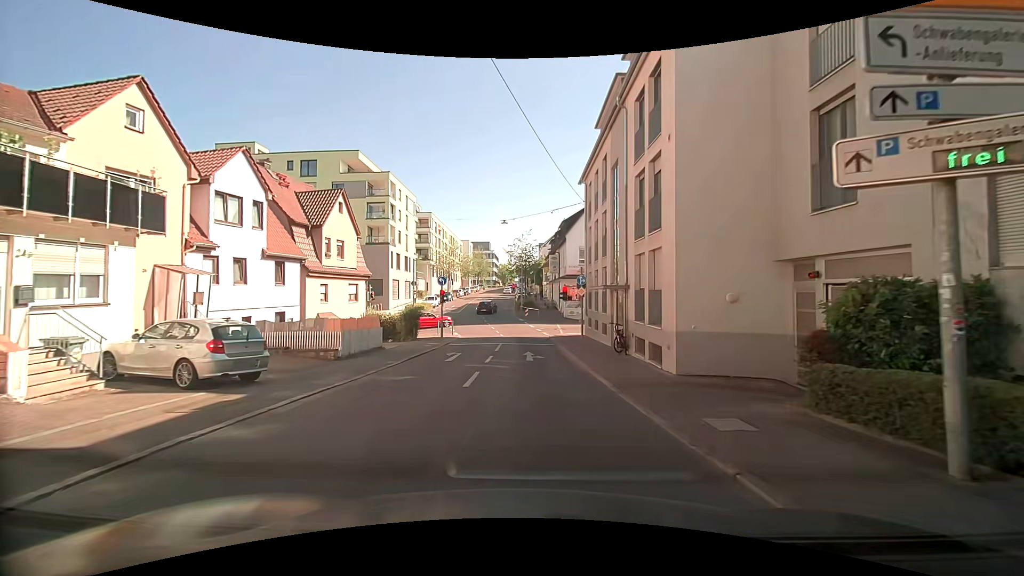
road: tertiary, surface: asphalt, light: Day
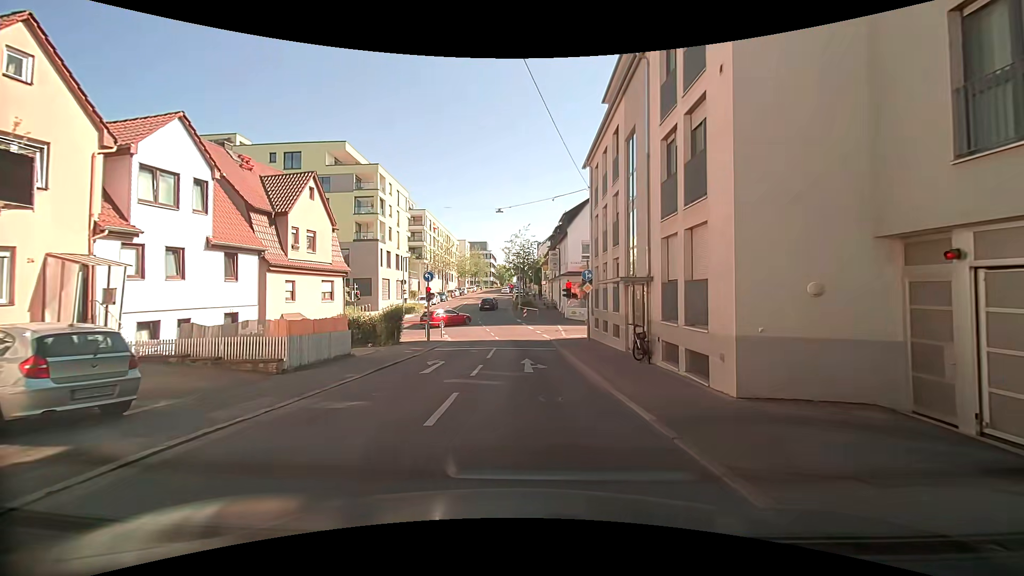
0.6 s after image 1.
(0.0, +3.7) m; 0°
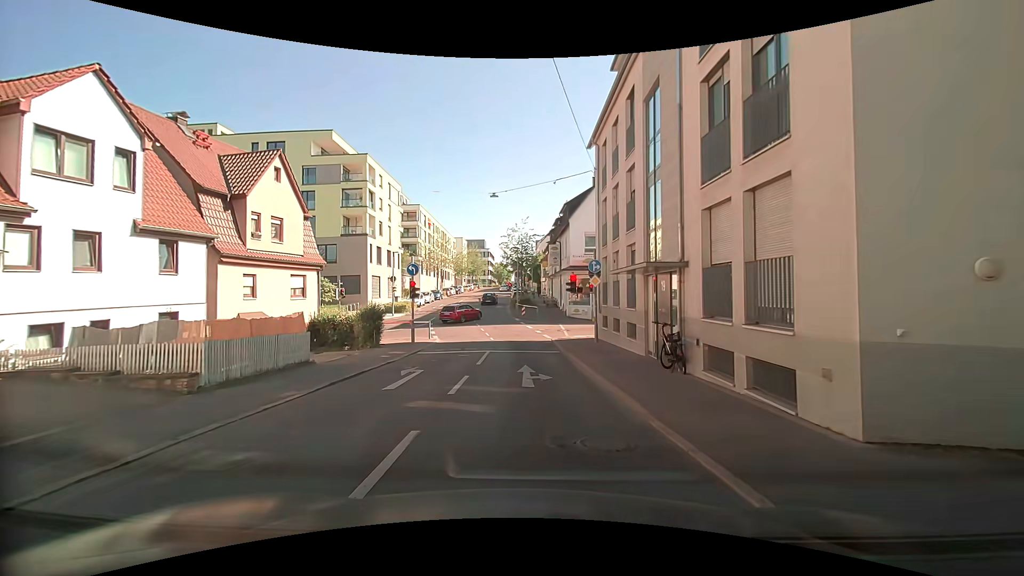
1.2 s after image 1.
(0.0, +3.3) m; +1°
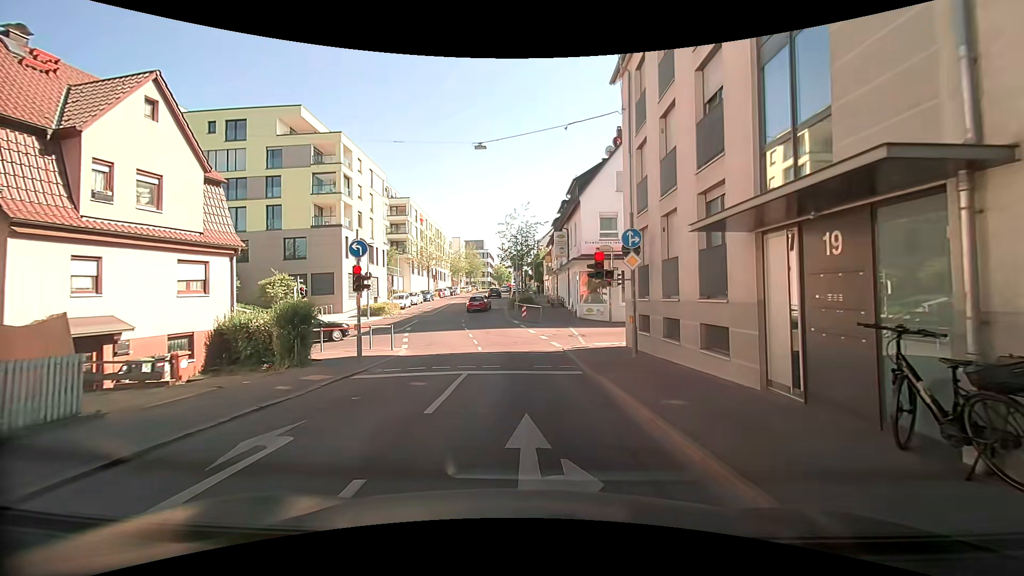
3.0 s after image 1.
(-0.1, +7.7) m; -3°
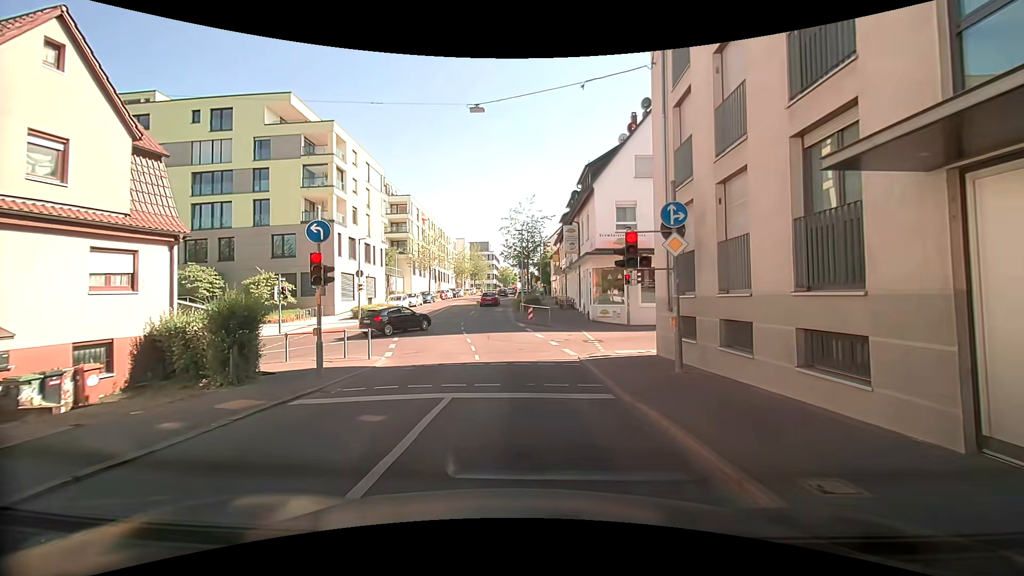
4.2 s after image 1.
(+0.1, +3.6) m; 0°
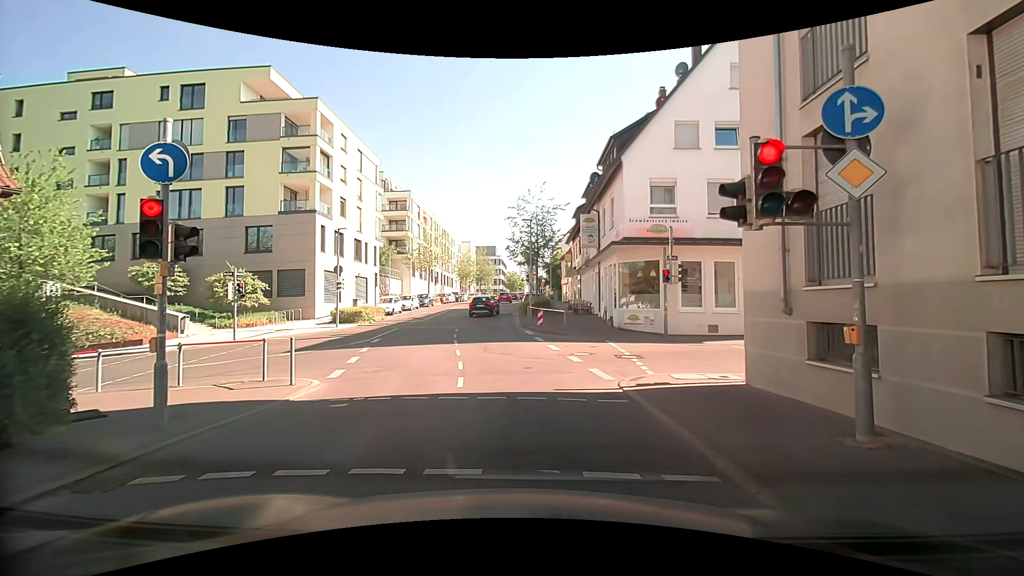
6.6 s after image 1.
(+0.1, +5.6) m; +1°
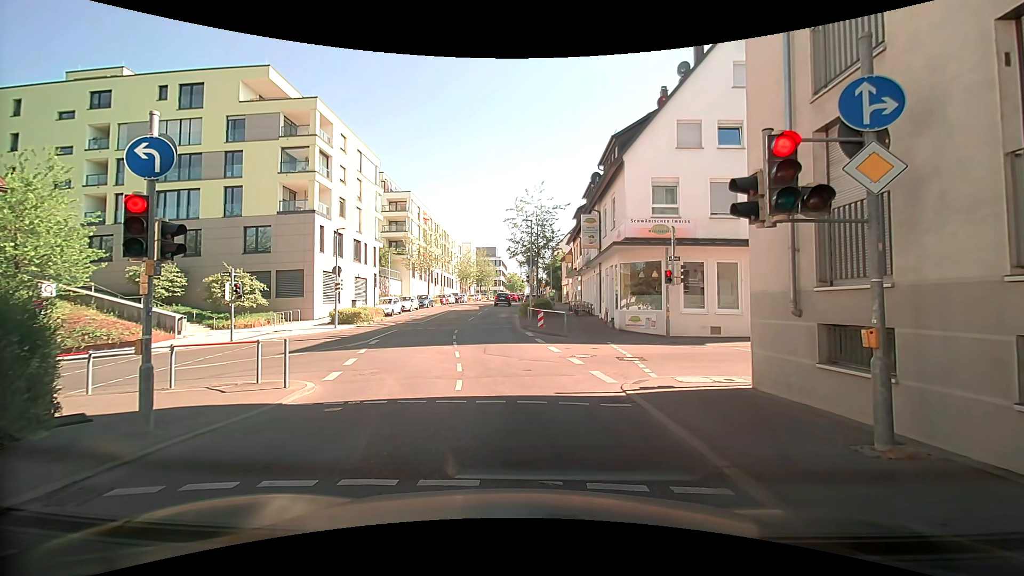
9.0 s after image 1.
(0.0, +0.4) m; 0°
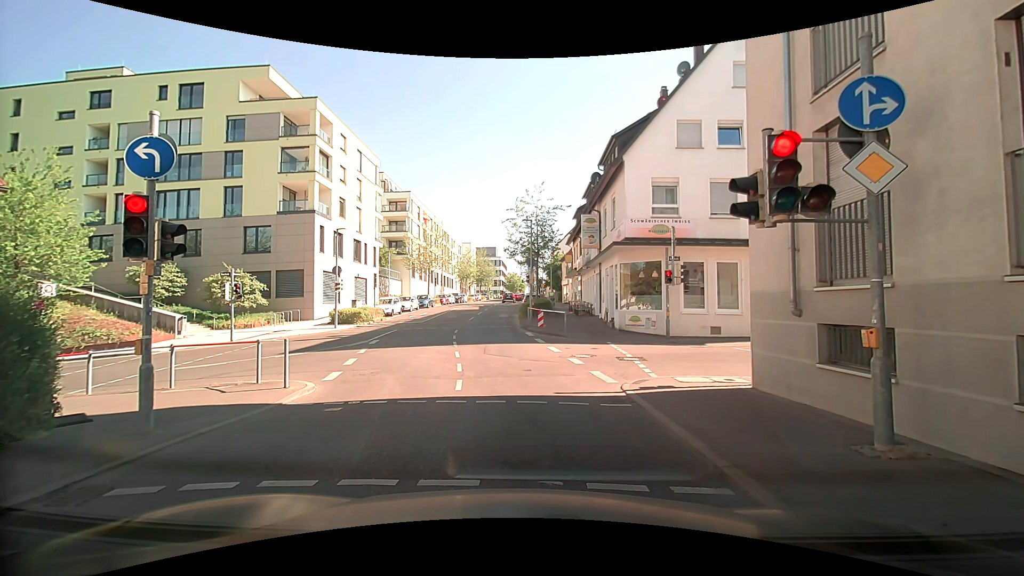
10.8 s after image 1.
(0.0, 0.0) m; 0°
